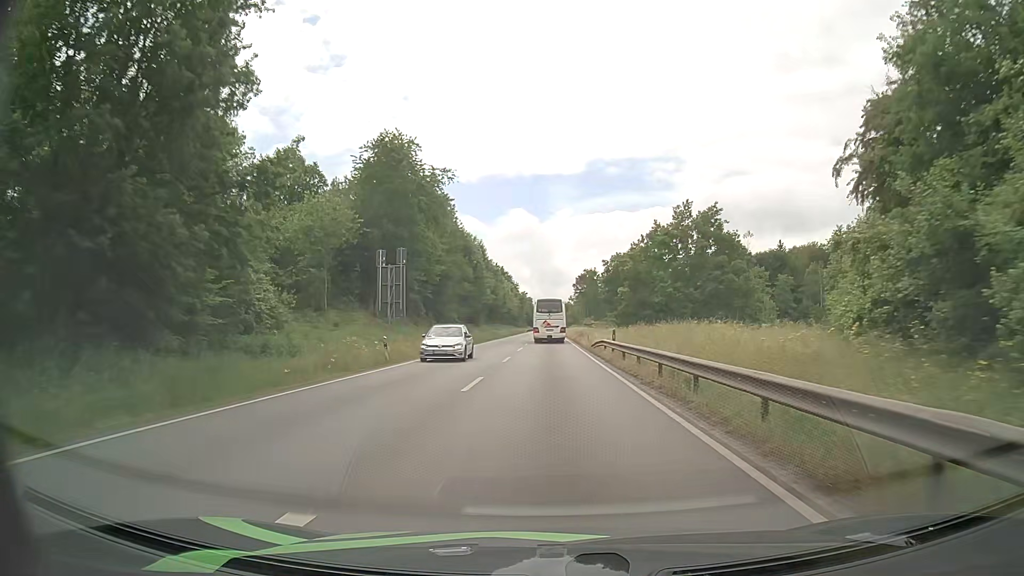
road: primary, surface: asphalt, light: Day
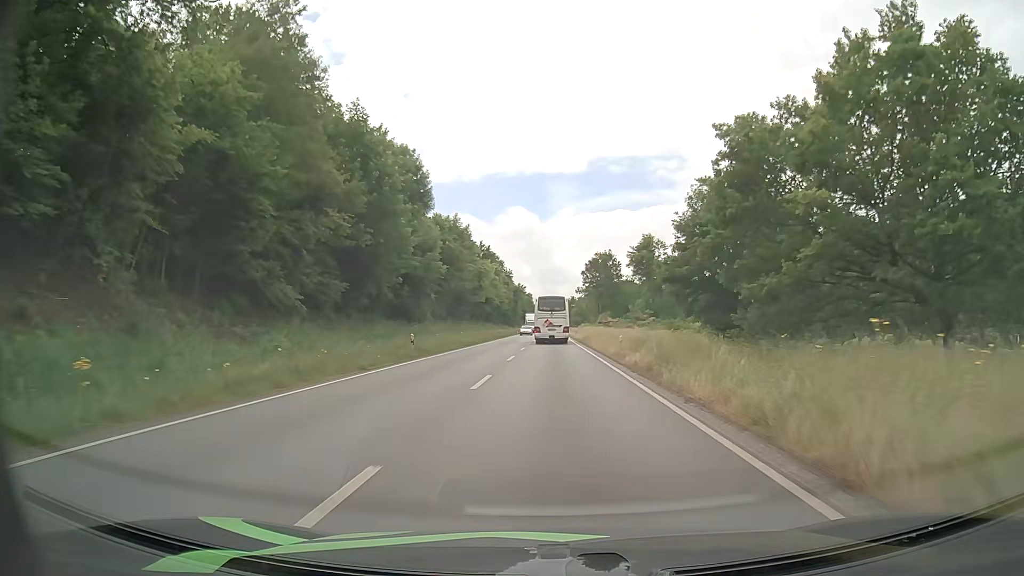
(-0.3, +47.6) m; -1°
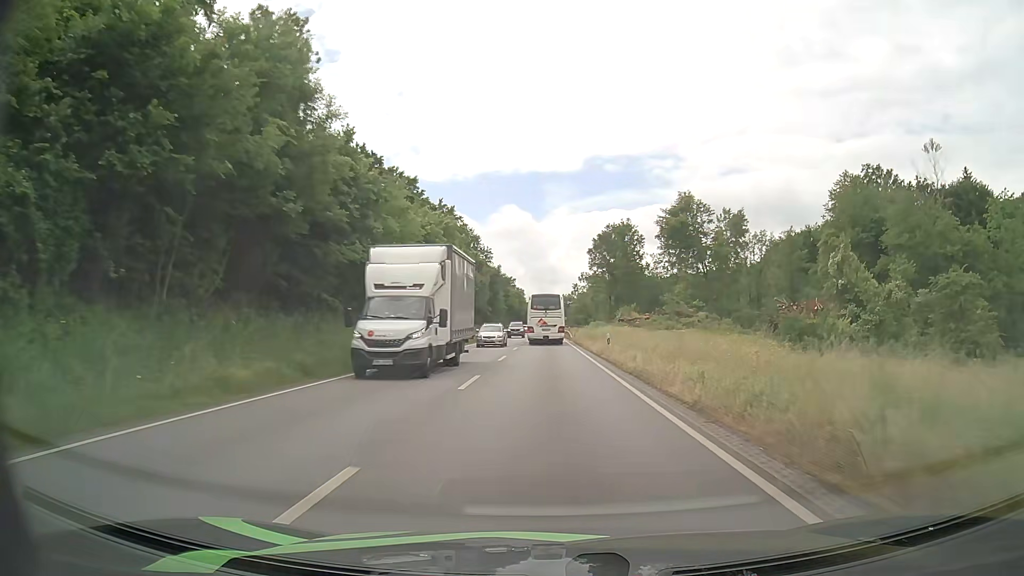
(+0.4, +48.2) m; 0°
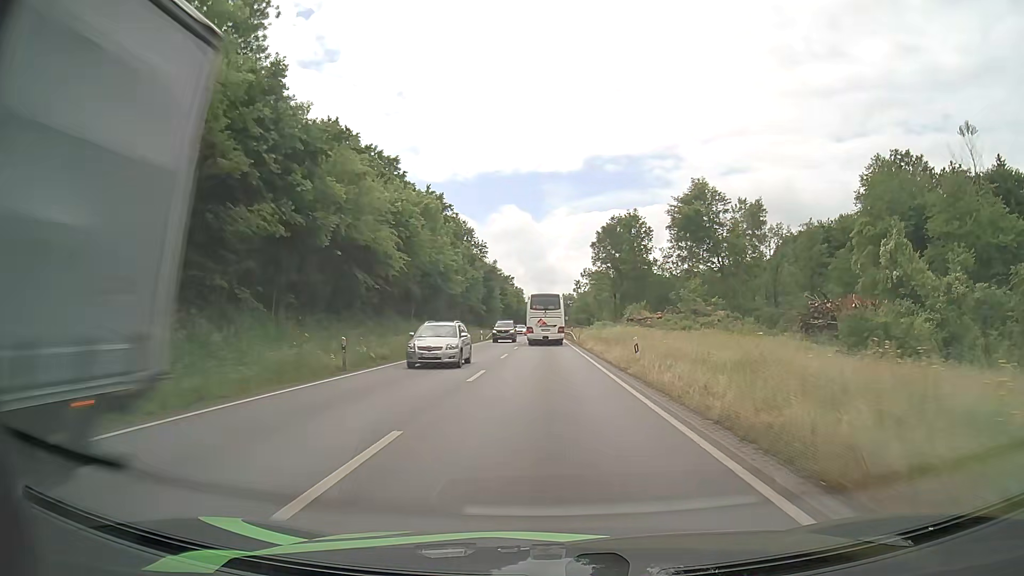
(+0.1, +9.9) m; 0°
(0, +10) (0, +20) (0, +30) (0, +40) (0, +50) (0, +60) (0, +70) (0, +80) (0, +90) (0, +100) m
